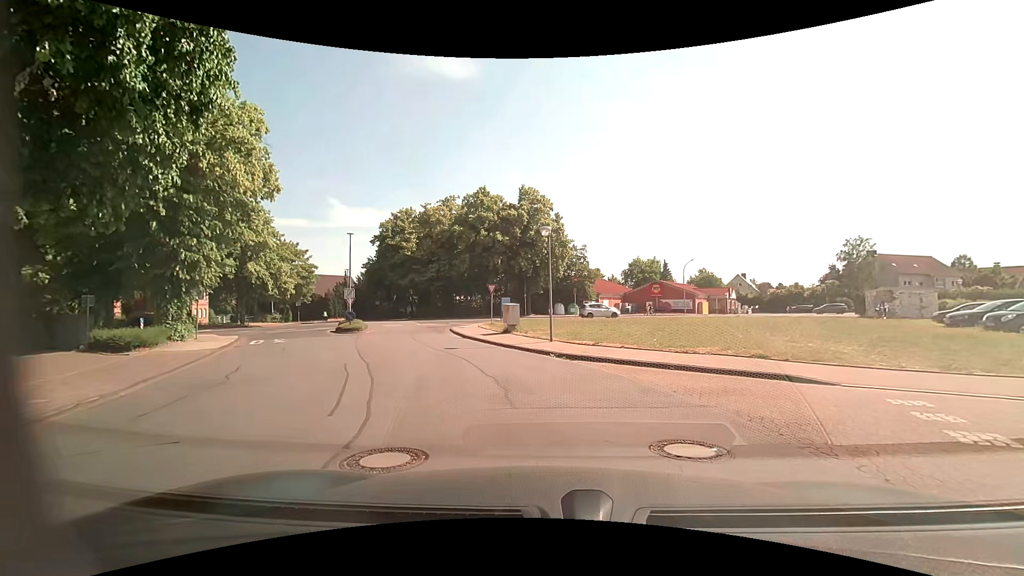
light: Day
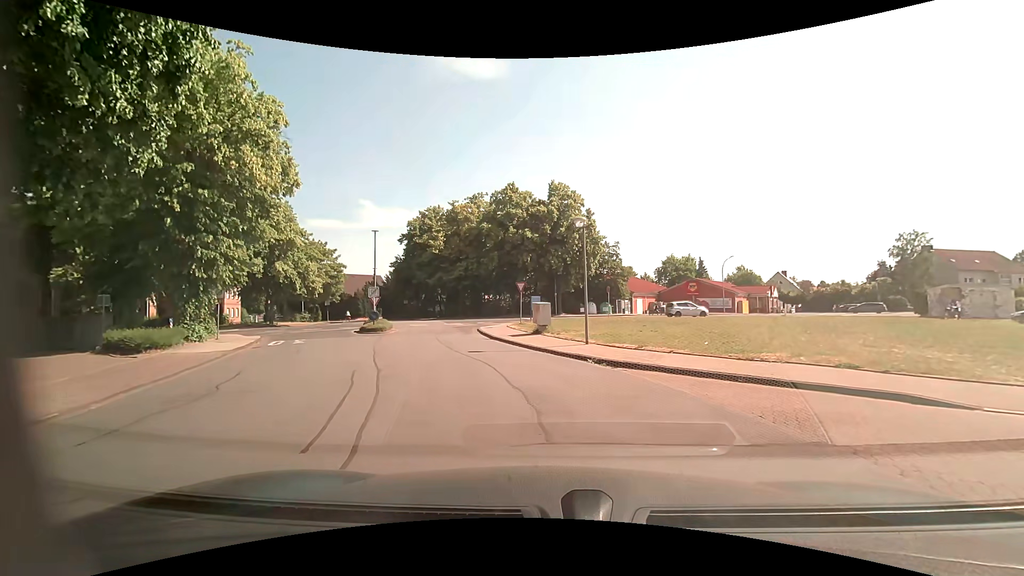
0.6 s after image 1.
(-0.1, +1.8) m; -3°
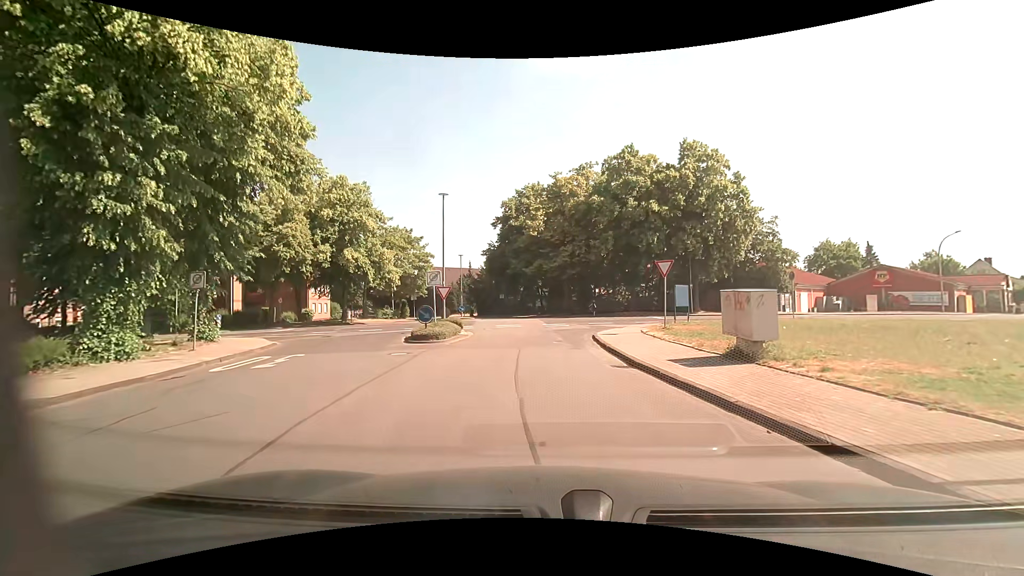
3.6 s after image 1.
(-1.9, +12.7) m; -12°
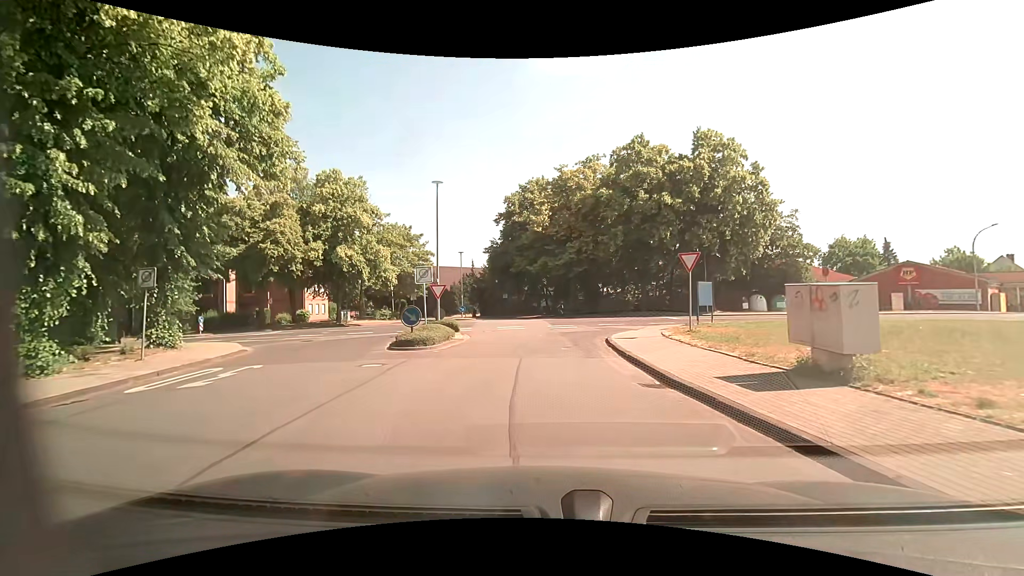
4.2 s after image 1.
(-0.1, +2.8) m; -2°
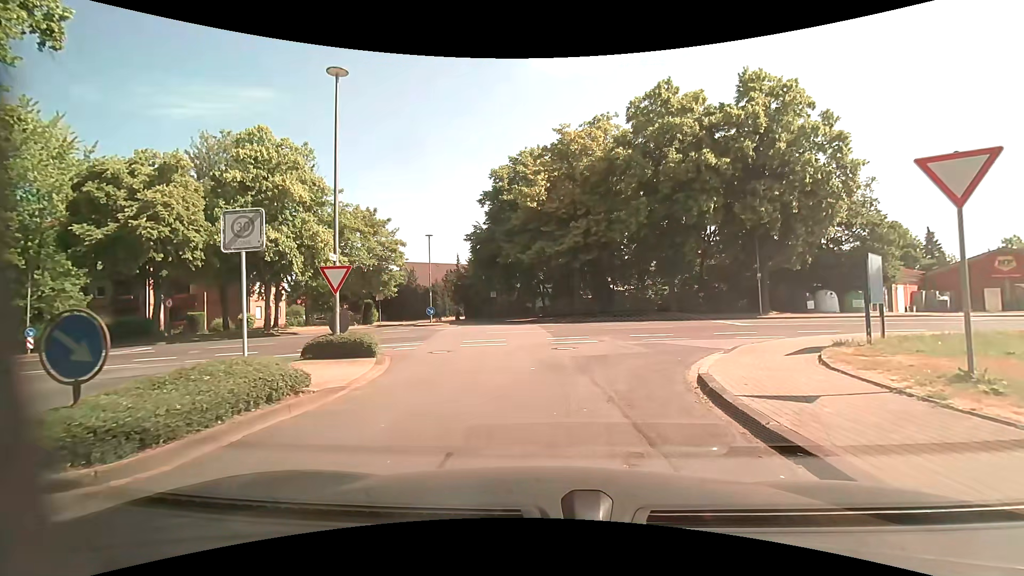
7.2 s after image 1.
(0.0, +11.7) m; +2°
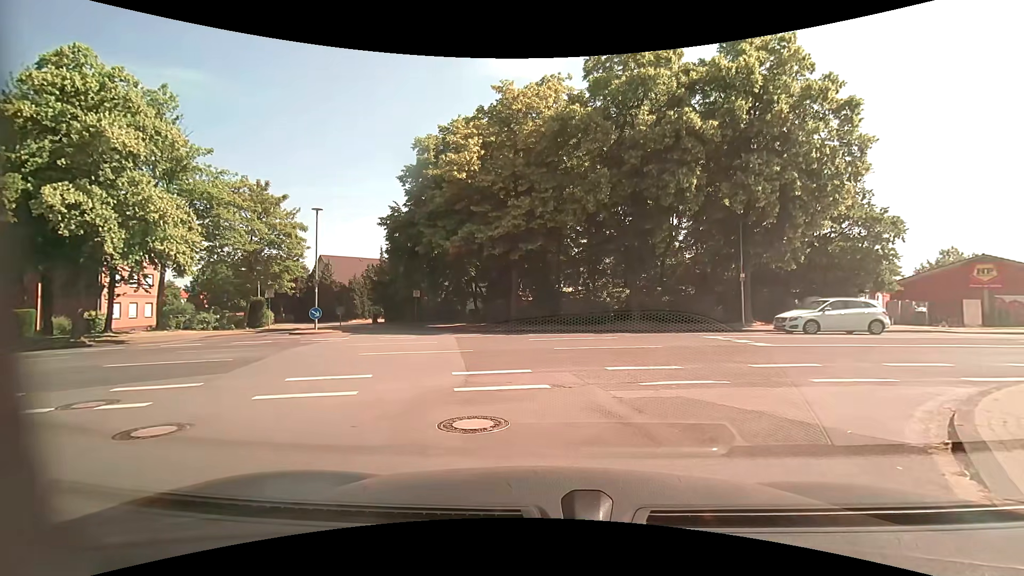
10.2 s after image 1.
(+0.2, +8.6) m; +6°
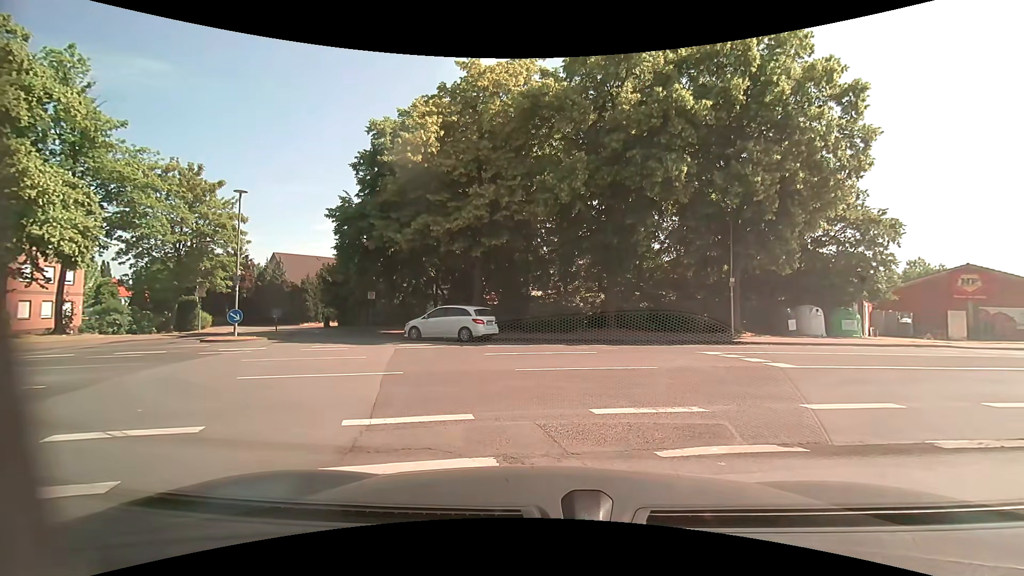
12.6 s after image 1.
(+0.1, +3.5) m; +3°
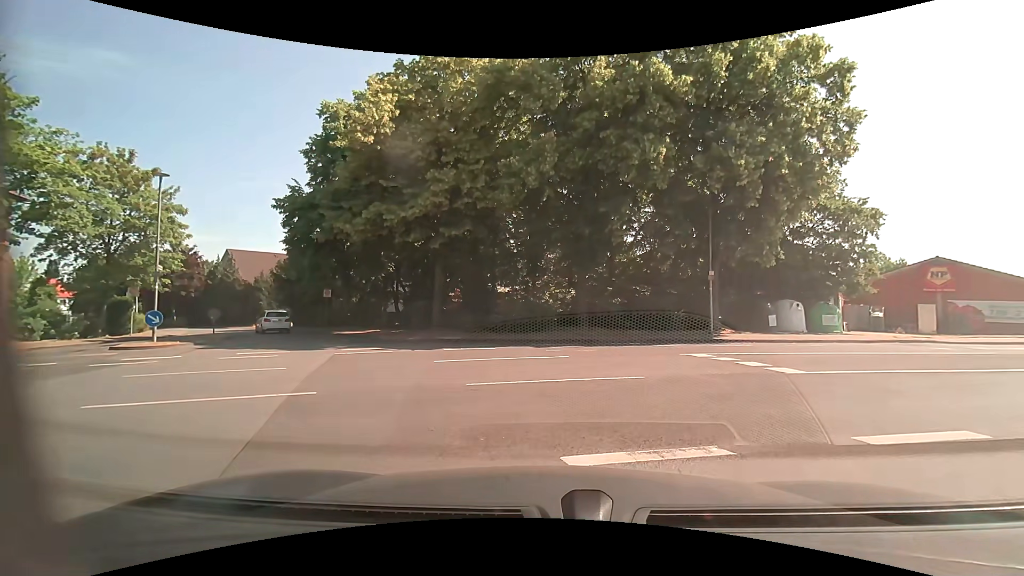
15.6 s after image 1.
(+0.1, +2.4) m; +2°
(+4, +9) (+13, +13) (+23, +16) (+32, +19) (+42, +21) (+51, +24) (+61, +27) (+70, +31) (+80, +34) (+89, +38) m
